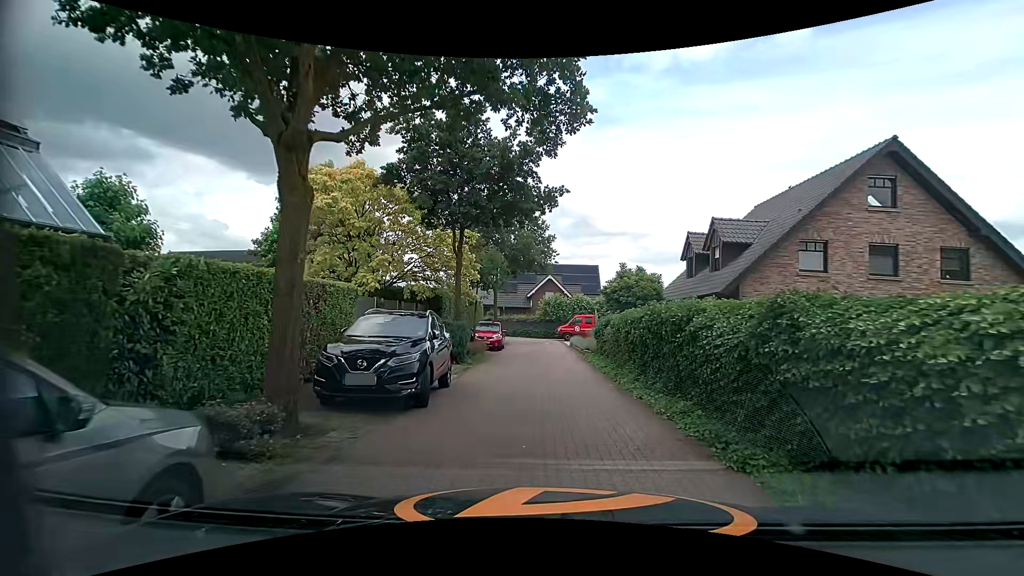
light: Day
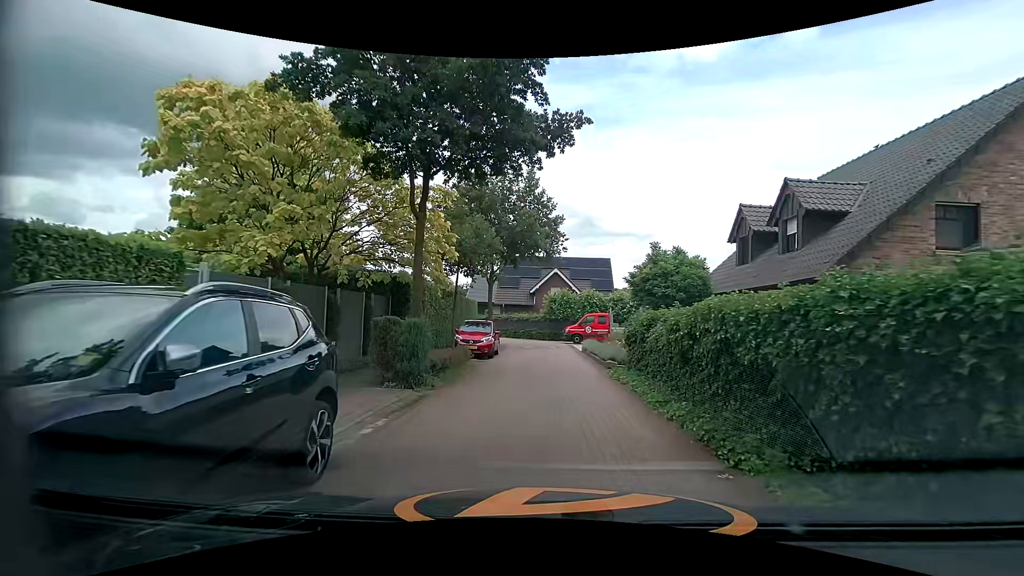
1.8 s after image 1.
(-0.1, +6.6) m; -1°
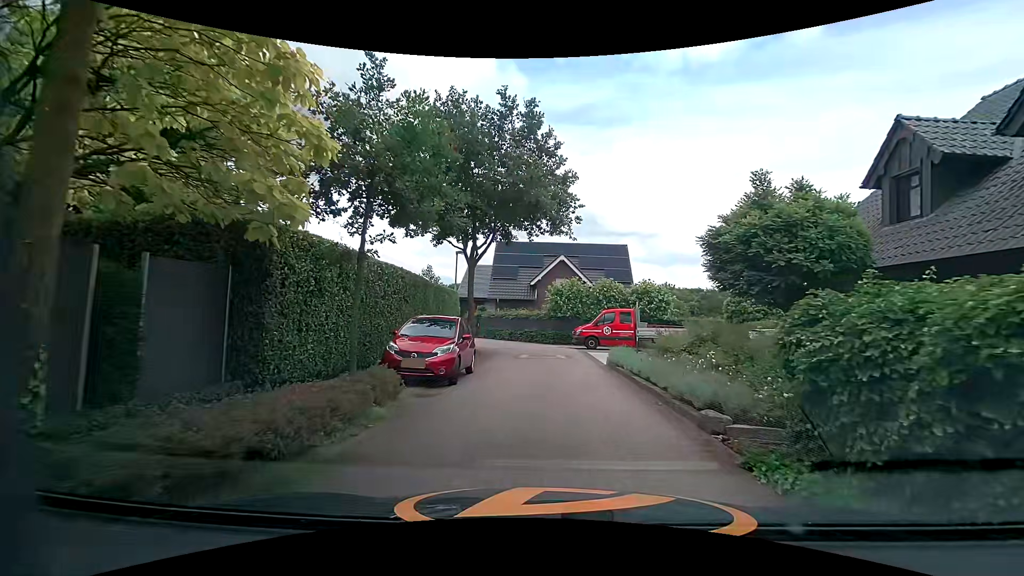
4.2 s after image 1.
(-0.1, +9.1) m; -2°
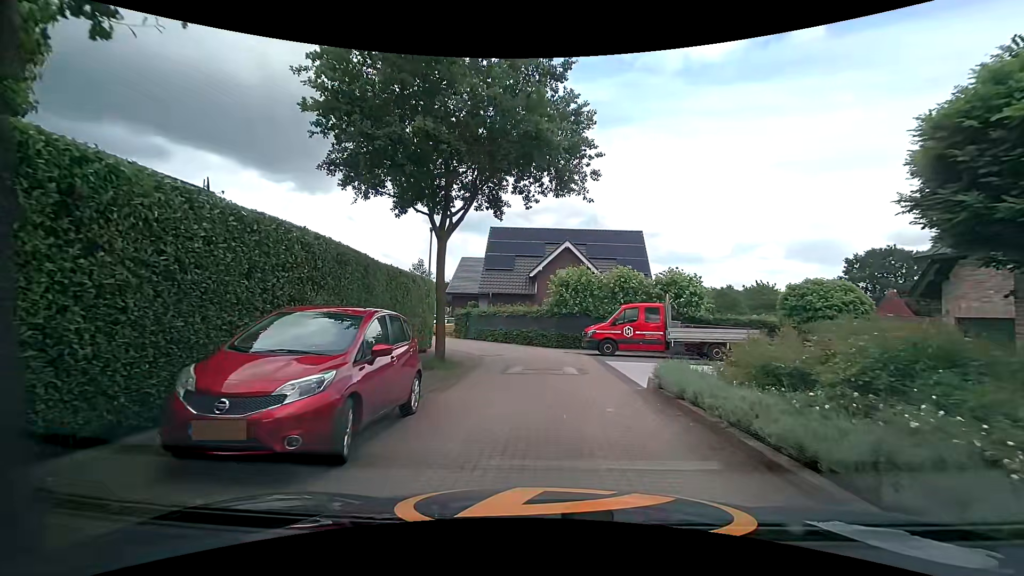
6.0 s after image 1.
(+0.1, +6.4) m; -1°
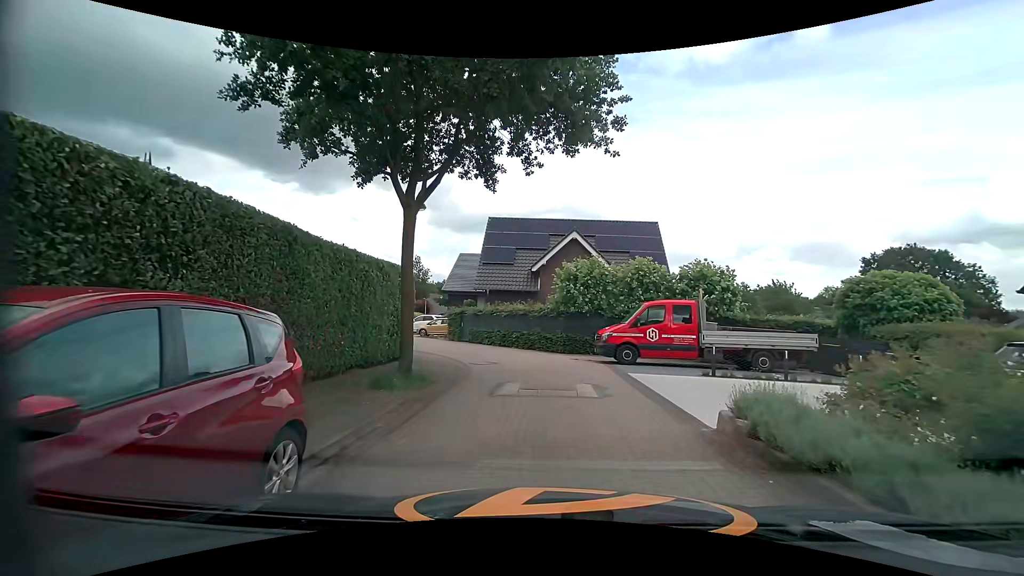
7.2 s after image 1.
(0.0, +3.9) m; +1°
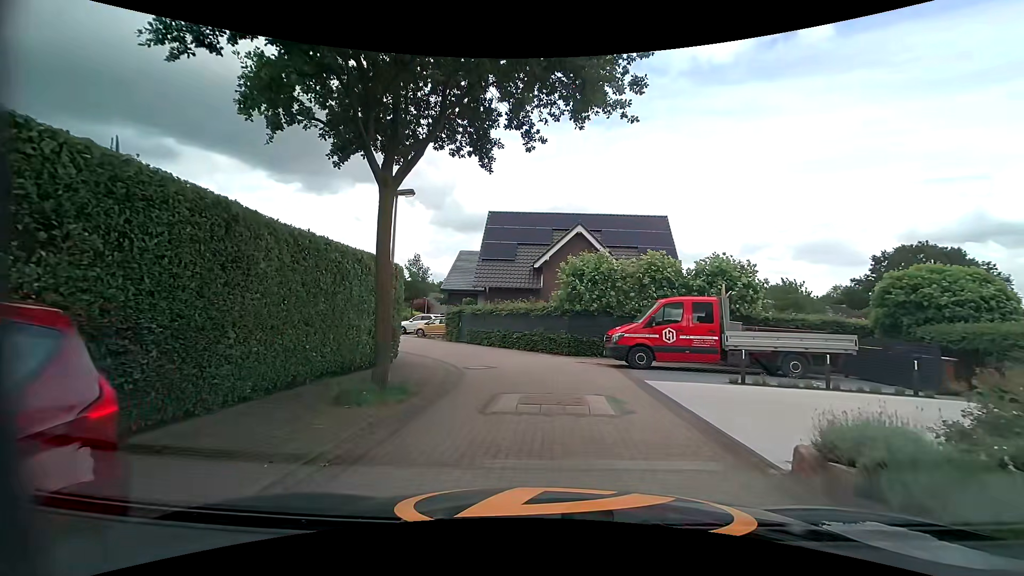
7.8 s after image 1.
(0.0, +1.8) m; -1°
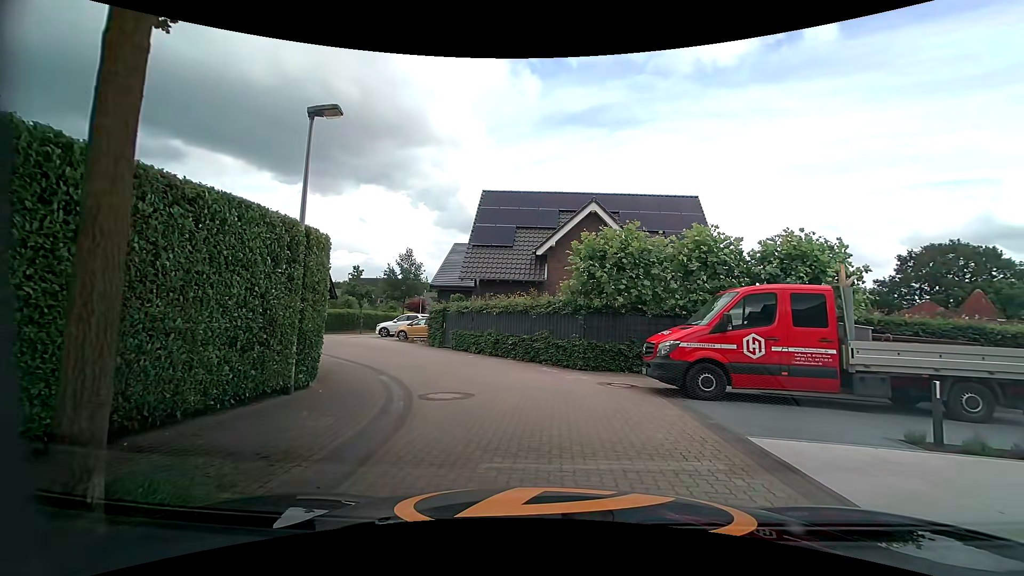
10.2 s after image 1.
(0.0, +5.6) m; 0°
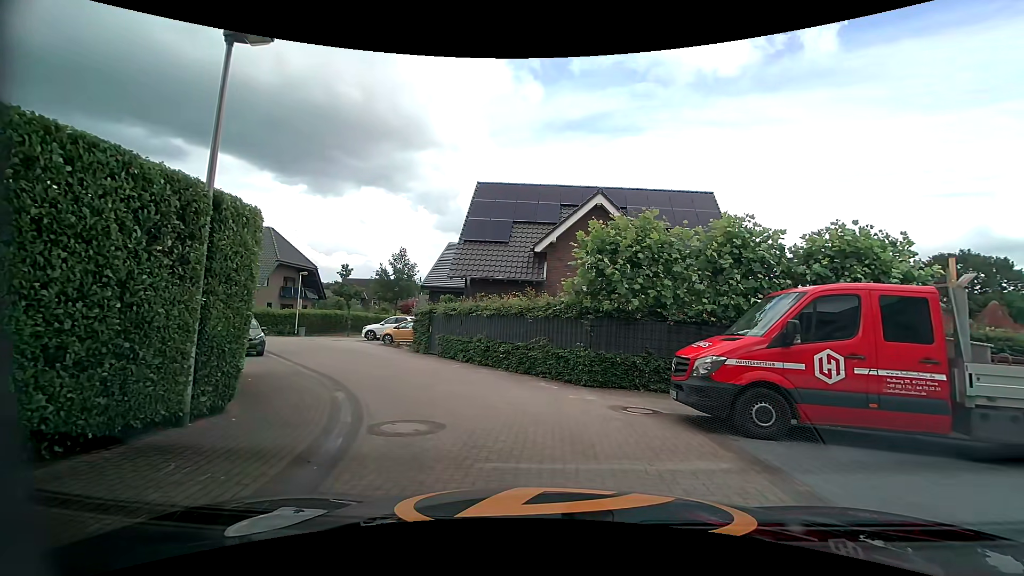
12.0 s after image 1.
(-0.1, +2.4) m; -2°
